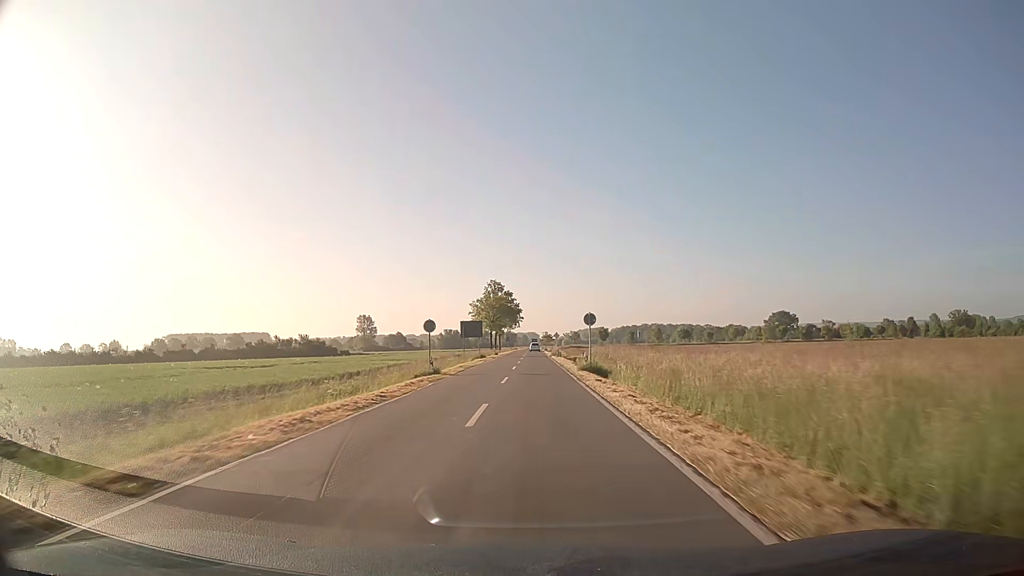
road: secondary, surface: asphalt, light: Day
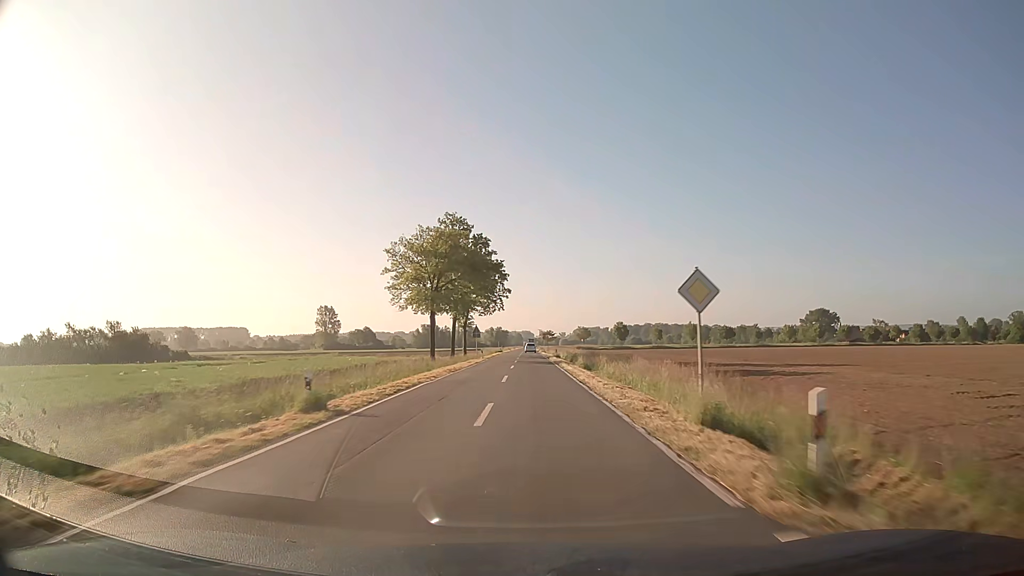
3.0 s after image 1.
(+0.1, +73.0) m; 0°
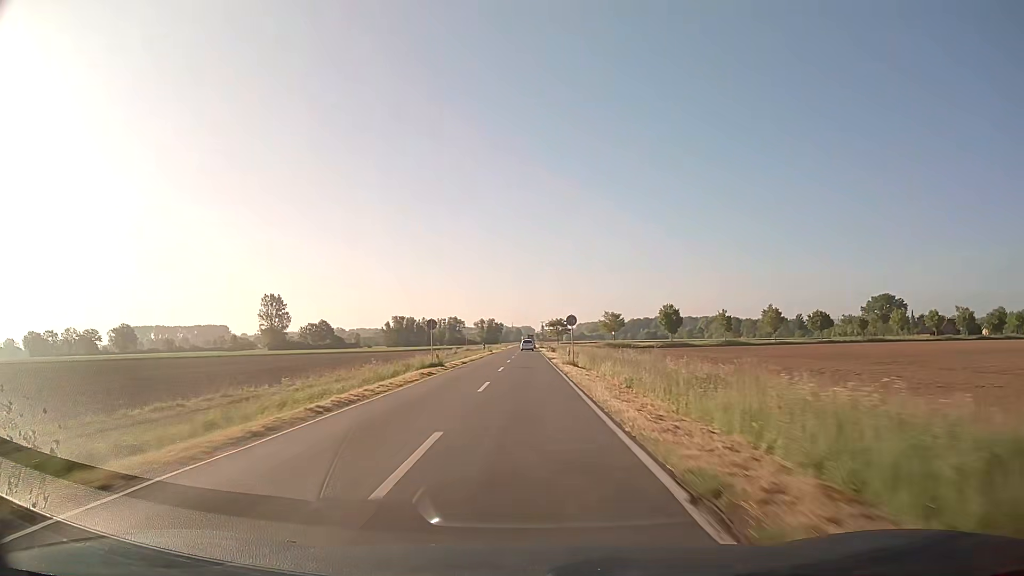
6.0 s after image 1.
(+0.2, +77.6) m; 0°
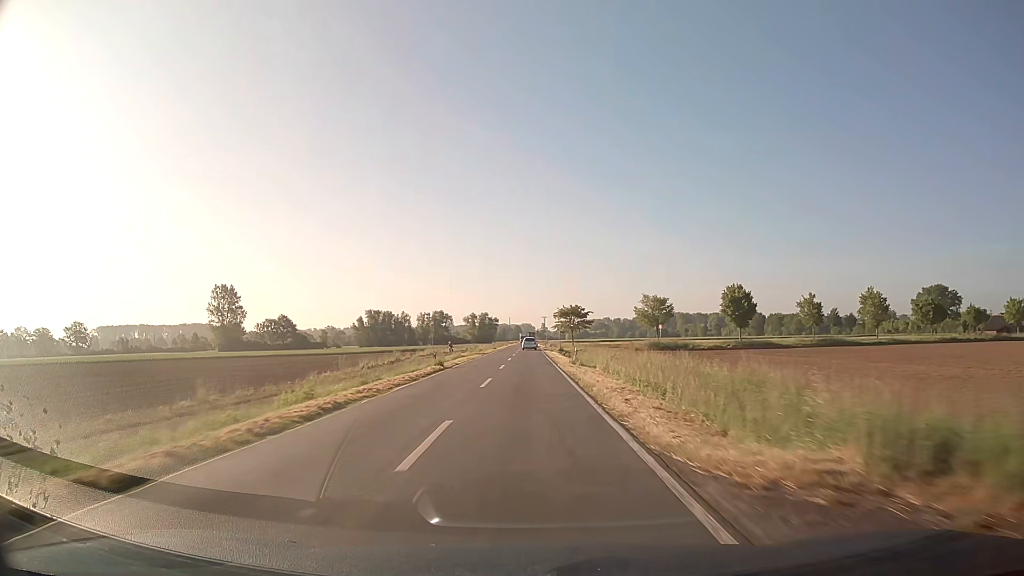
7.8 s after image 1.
(0.0, +47.2) m; 0°
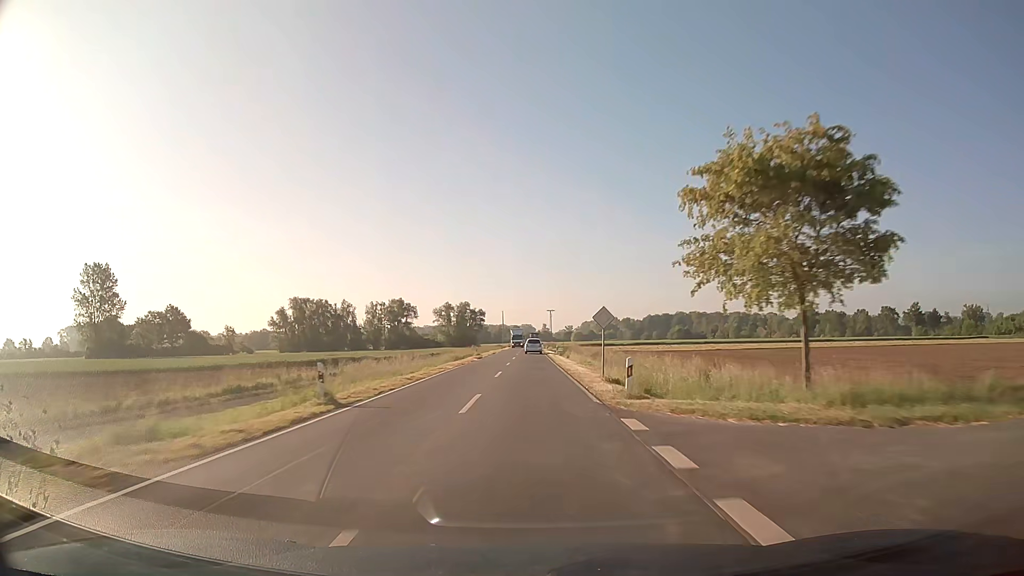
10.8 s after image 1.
(0.0, +79.0) m; 0°
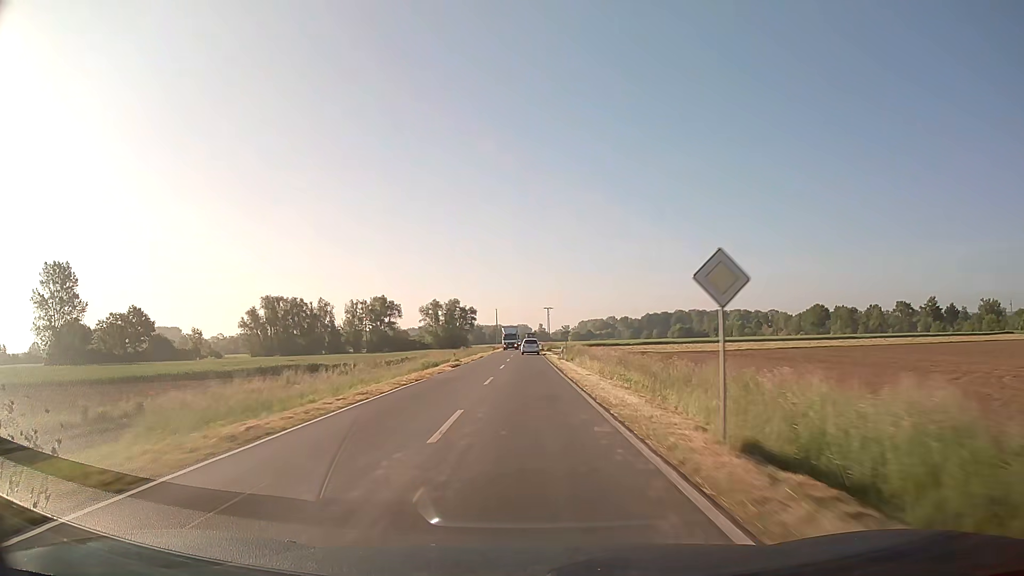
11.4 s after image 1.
(0.0, +15.8) m; 0°
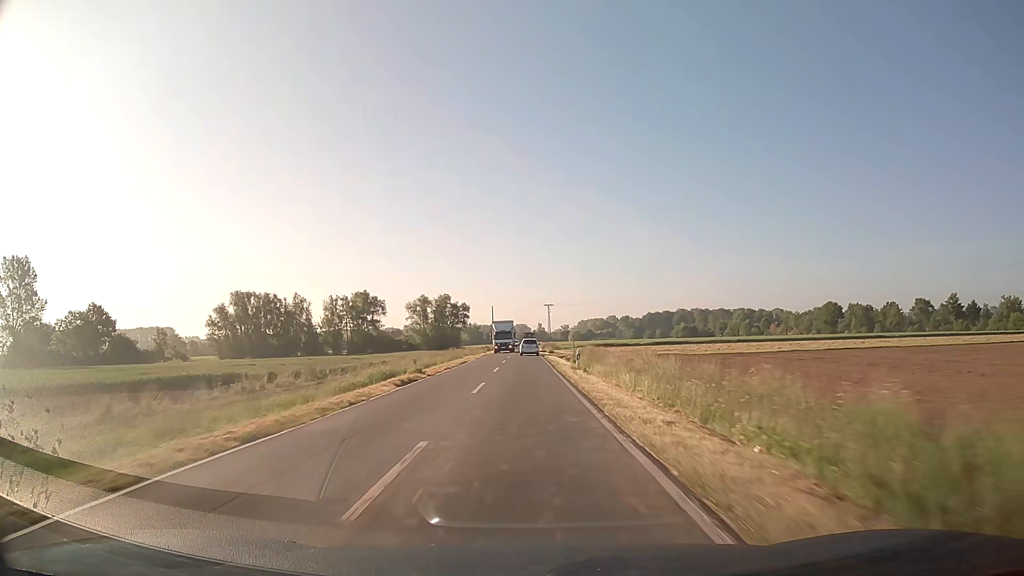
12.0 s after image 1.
(0.0, +15.7) m; 0°
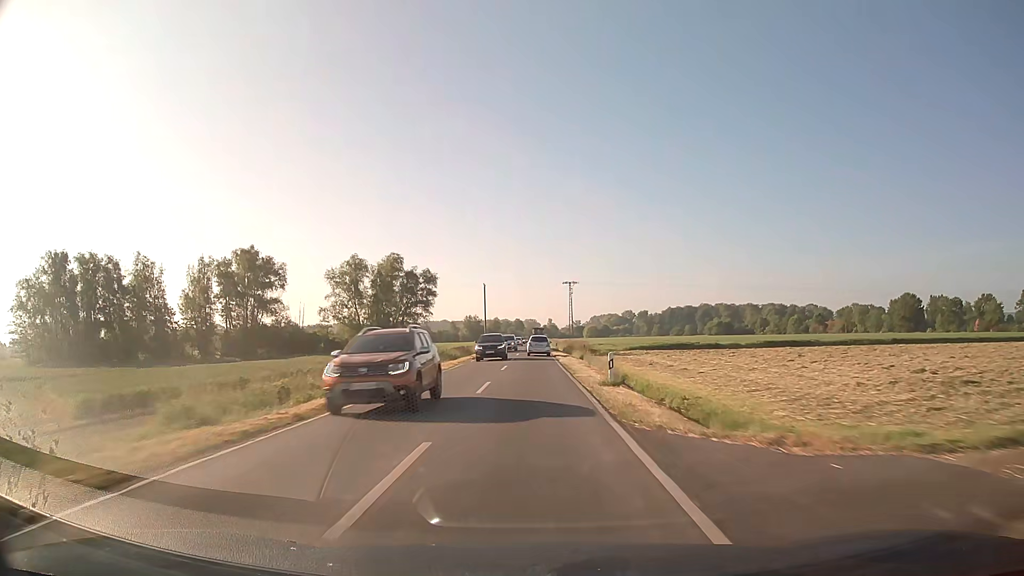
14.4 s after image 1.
(-0.3, +61.2) m; -1°
(0, +10) (0, +20) (0, +30) (0, +40) (0, +50) (0, +60) (0, +70) (0, +80) (0, +90) (0, +100) m
